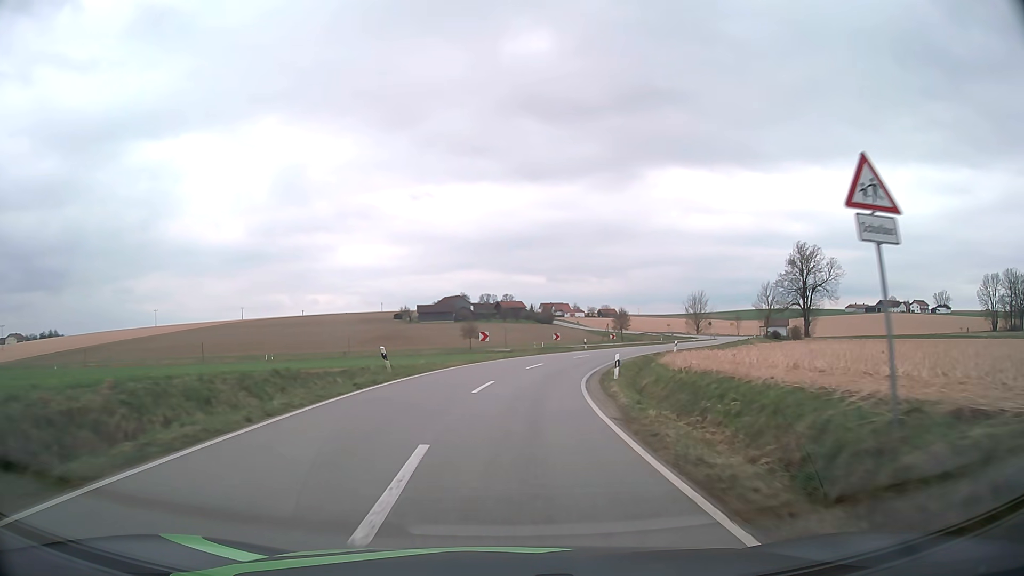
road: tertiary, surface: asphalt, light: Day
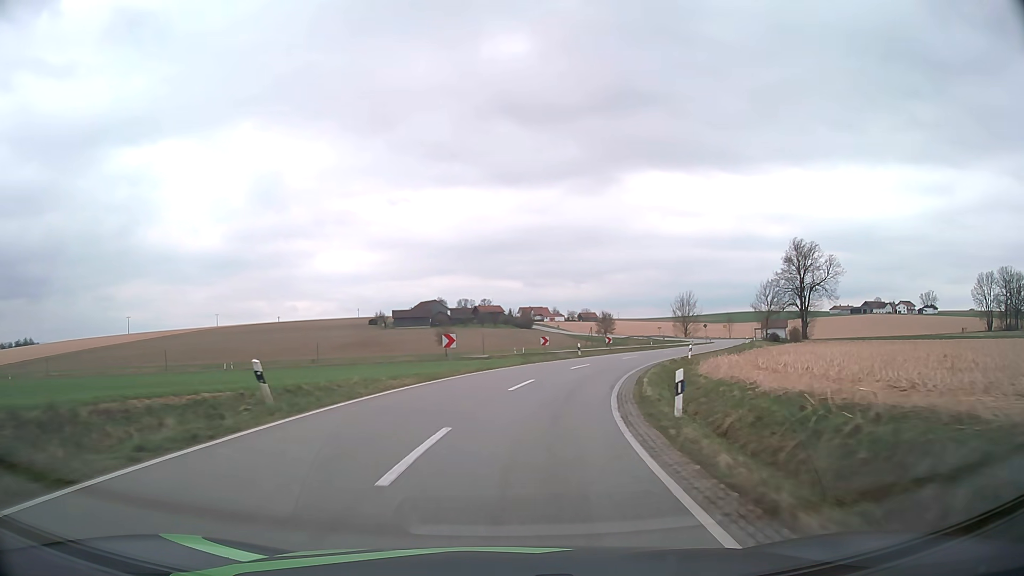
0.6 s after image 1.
(+0.1, +10.1) m; +1°
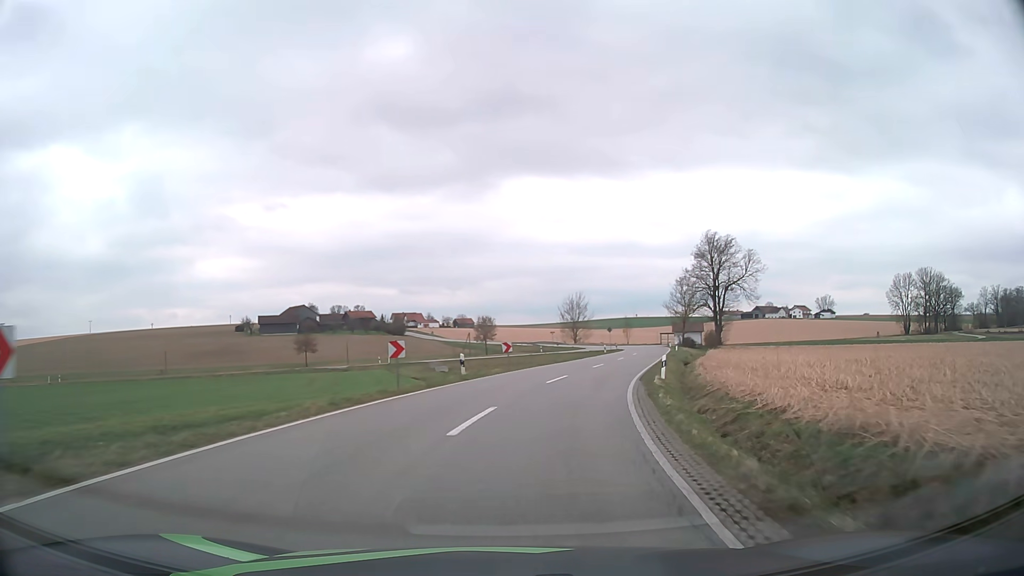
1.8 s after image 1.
(+1.5, +19.6) m; +10°
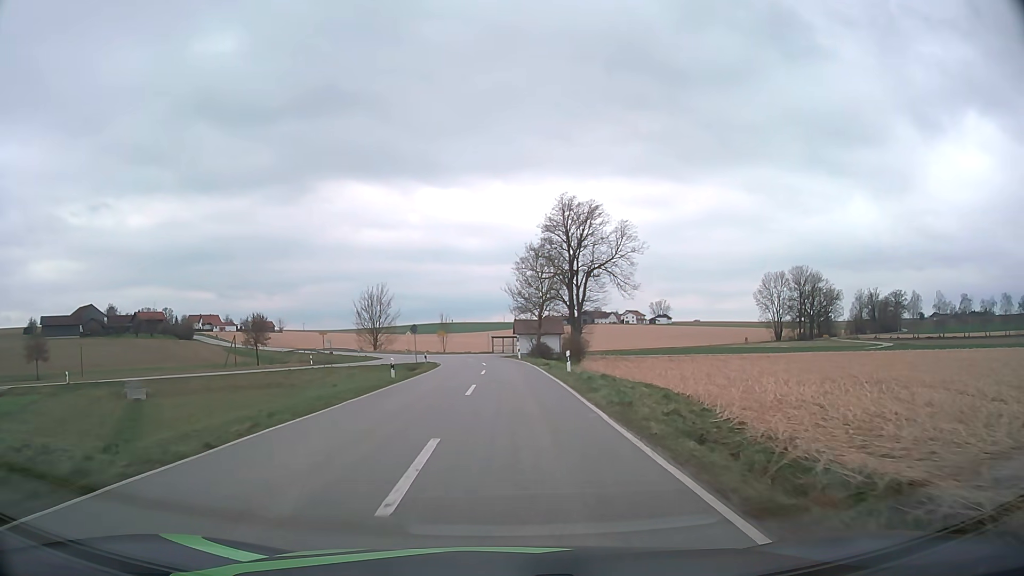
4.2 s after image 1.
(+6.9, +39.1) m; +16°
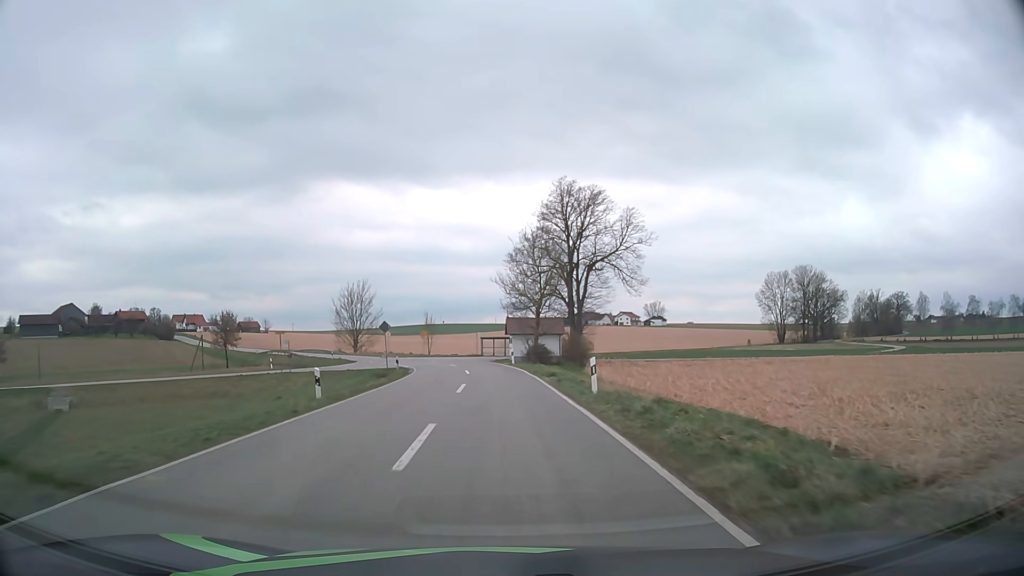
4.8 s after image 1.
(+0.1, +10.2) m; +1°
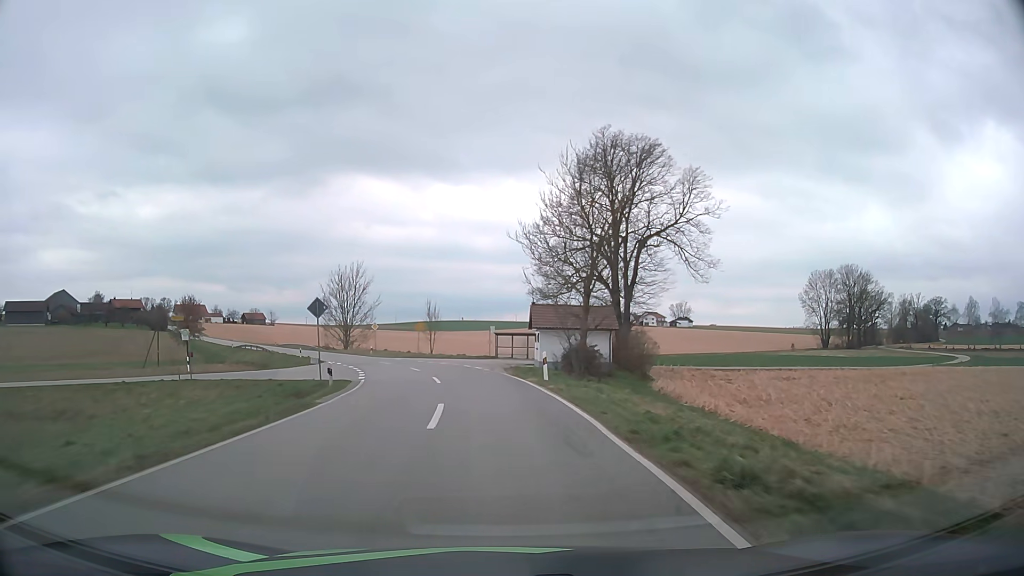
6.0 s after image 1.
(-0.2, +20.3) m; -1°
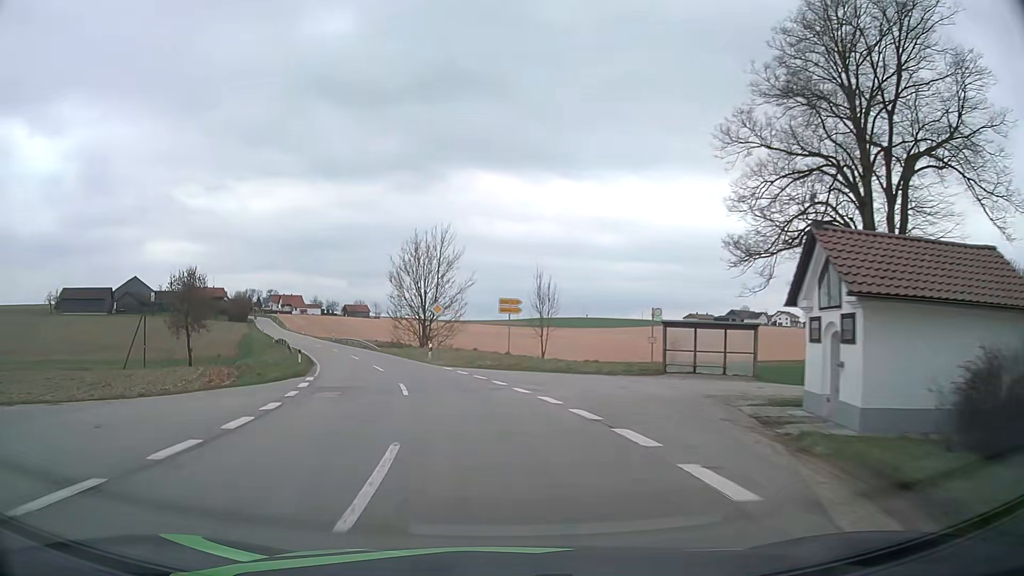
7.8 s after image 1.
(-2.0, +29.5) m; -10°
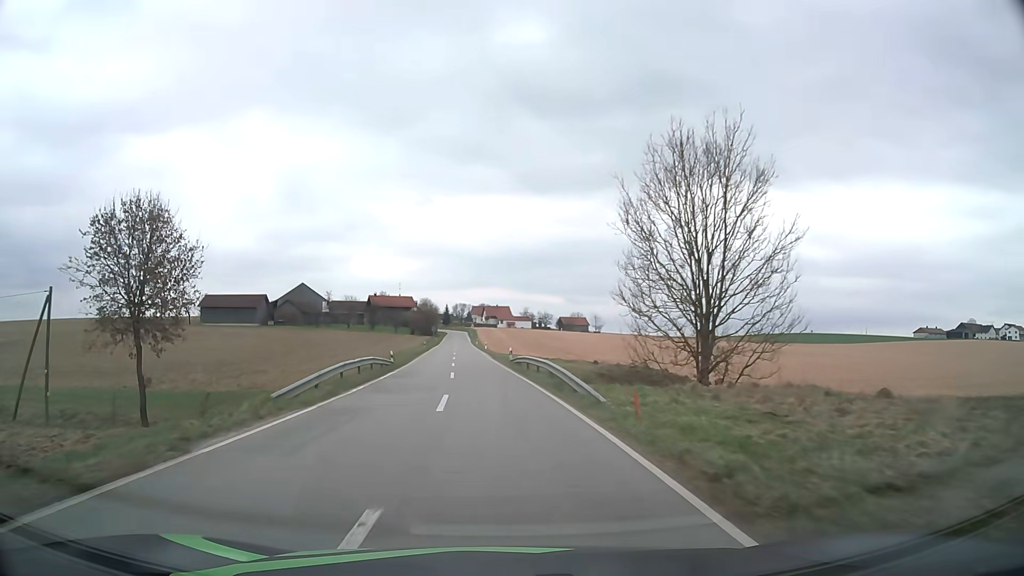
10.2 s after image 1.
(-7.0, +38.9) m; -19°
(0, +10) (-1, +20) (-2, +30) (-2, +40) (-3, +50) (-4, +60) (-5, +70) (-6, +80) (-6, +90) (-7, +100) m
